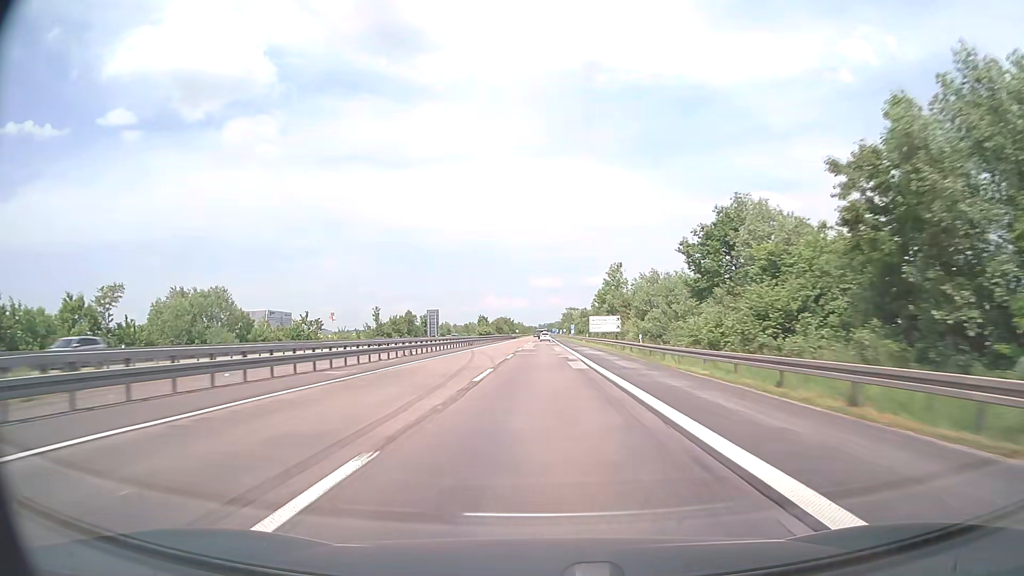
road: motorway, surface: asphalt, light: Day
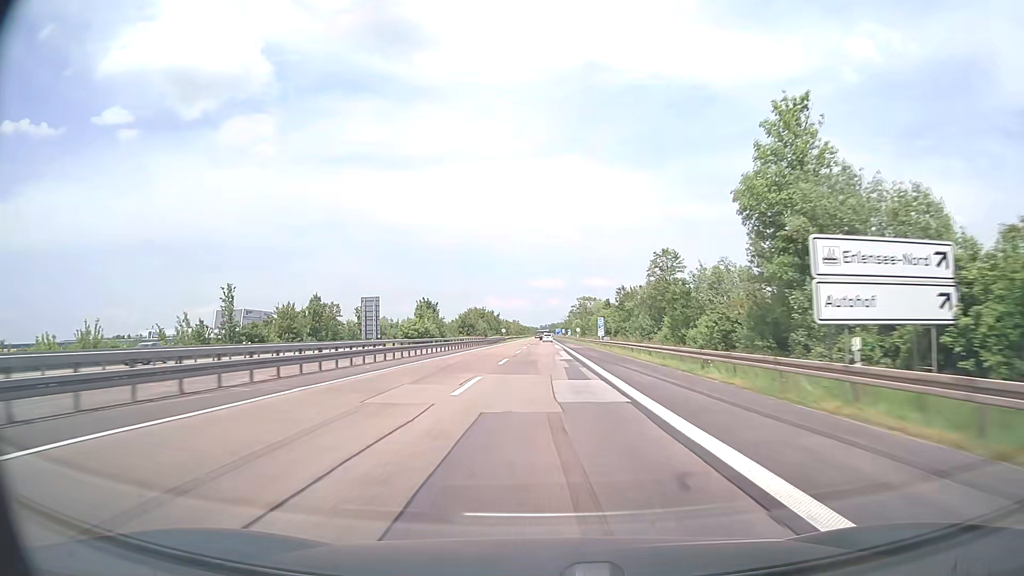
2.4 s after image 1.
(0.0, +76.1) m; 0°
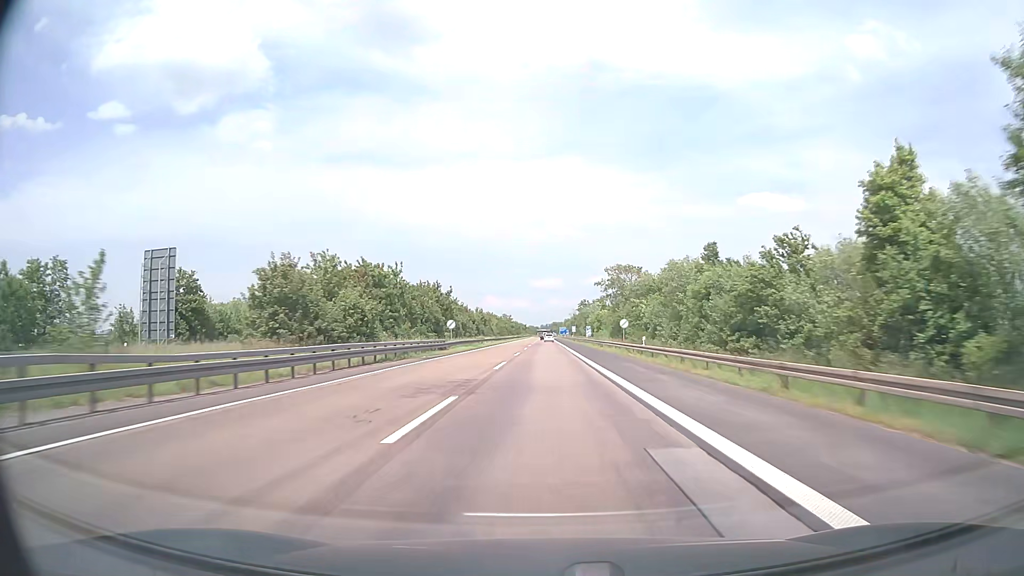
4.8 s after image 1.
(-0.1, +76.1) m; 0°
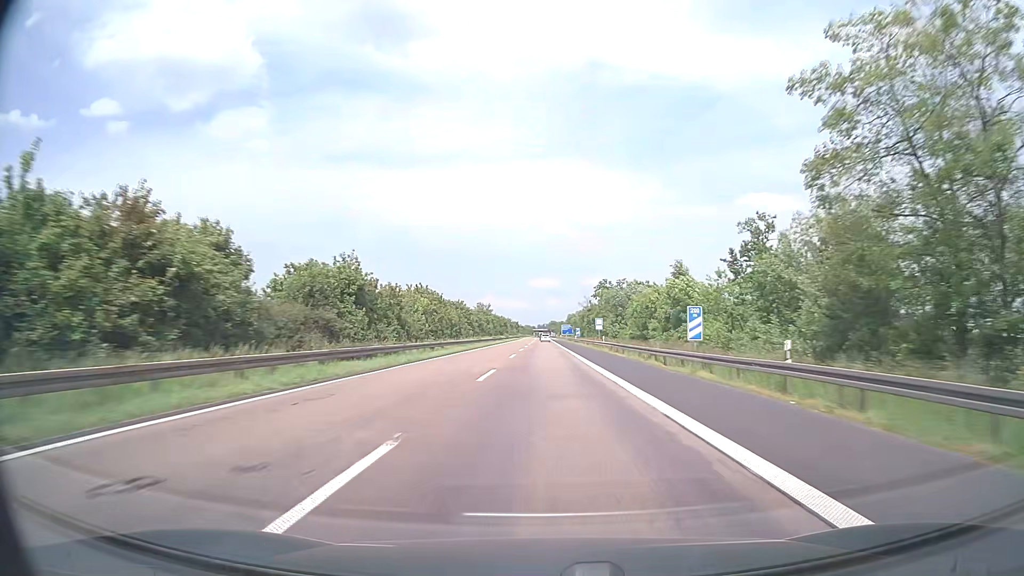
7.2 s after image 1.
(+0.1, +76.1) m; 0°
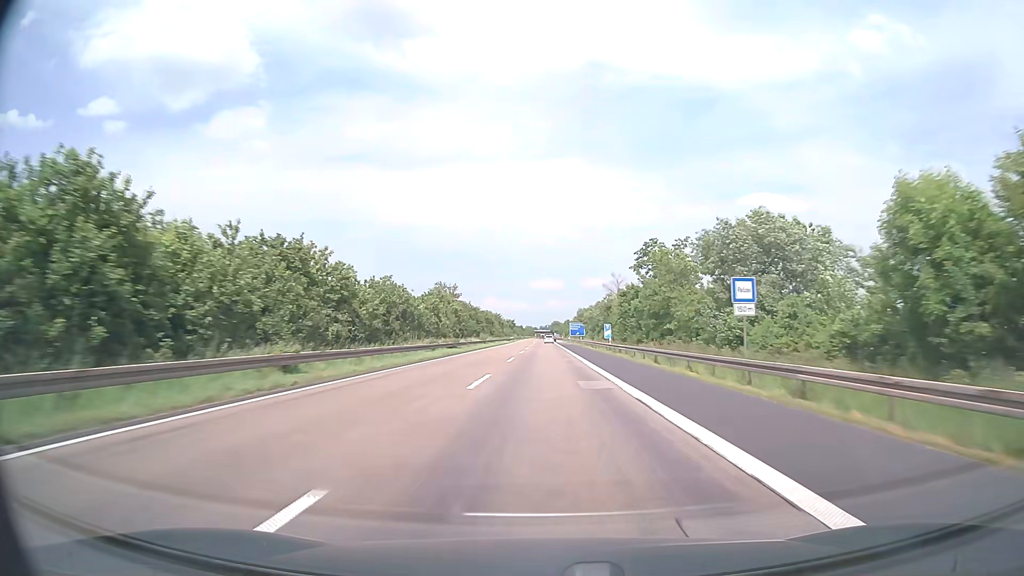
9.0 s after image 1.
(-0.1, +57.1) m; 0°
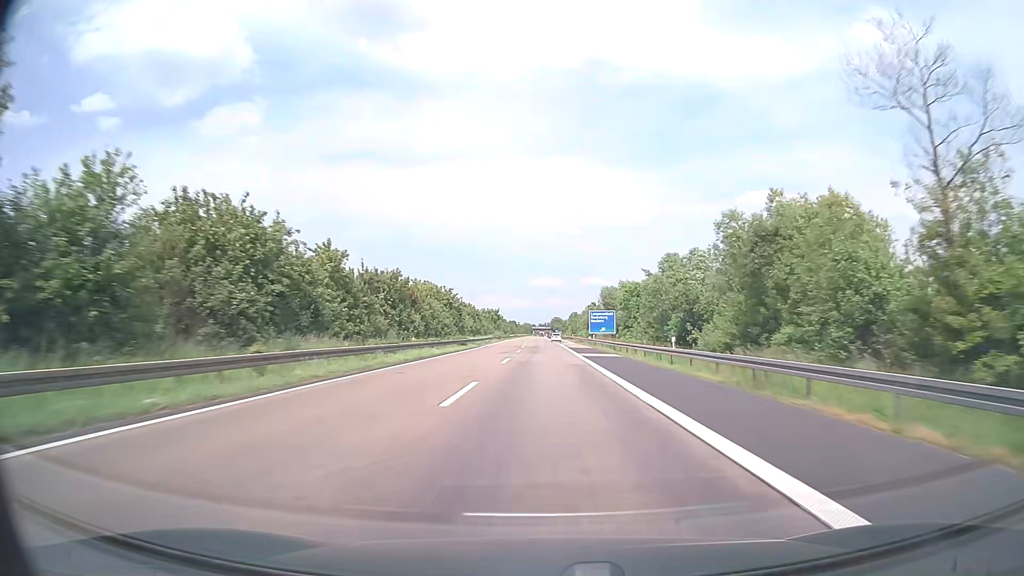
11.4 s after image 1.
(-0.1, +76.1) m; 0°
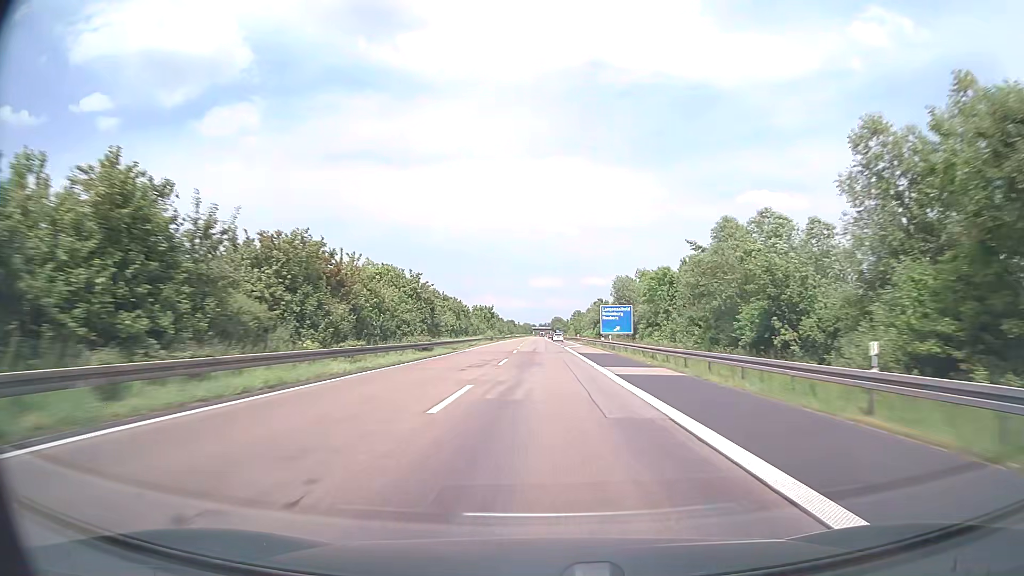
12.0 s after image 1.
(0.0, +19.0) m; 0°
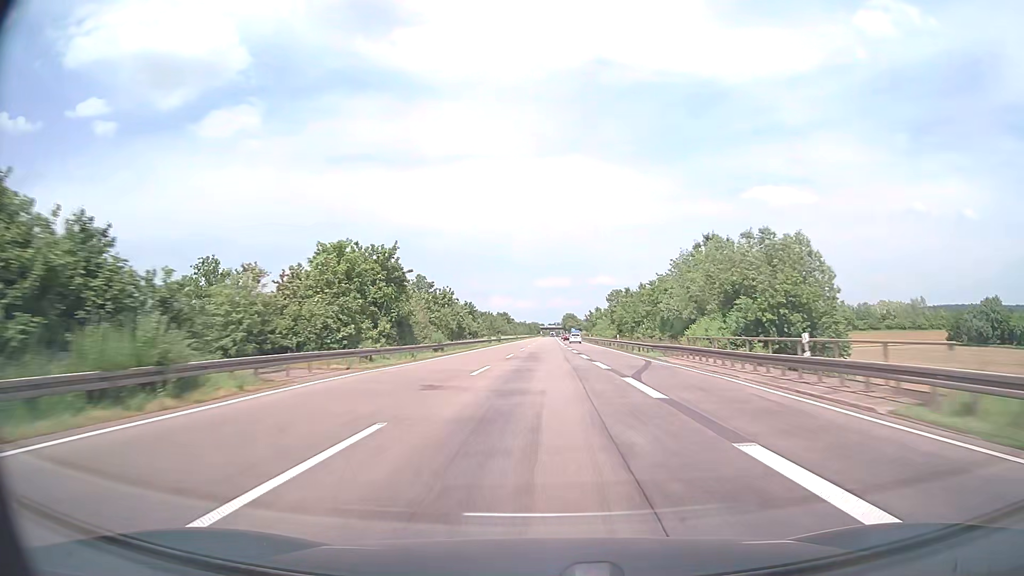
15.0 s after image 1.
(-0.3, +95.1) m; -1°
(0, +10) (0, +20) (0, +30) (0, +40) (0, +50) (0, +60) (0, +70) (0, +80) (0, +90) (0, +100) m
